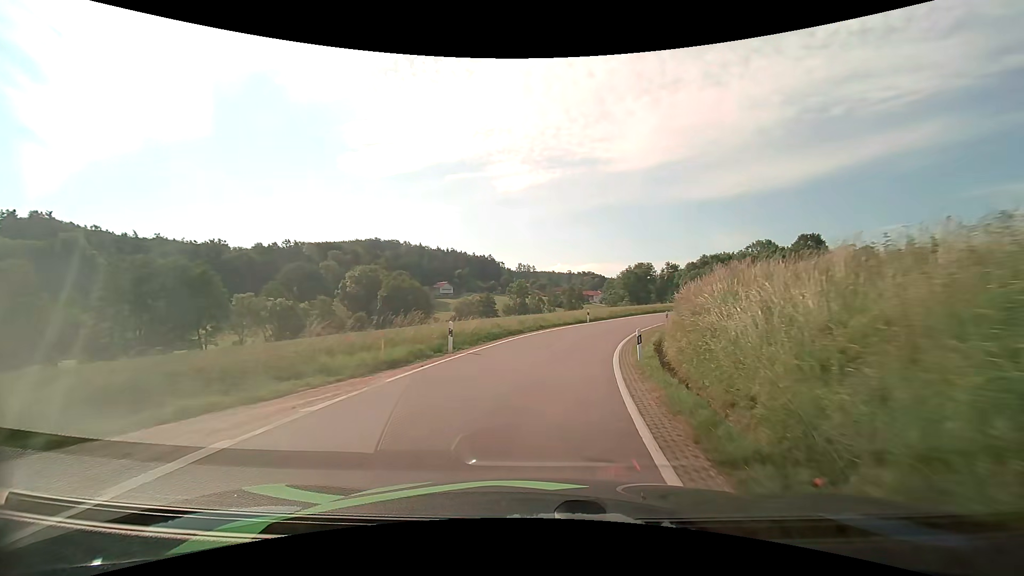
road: tertiary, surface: asphalt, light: Day
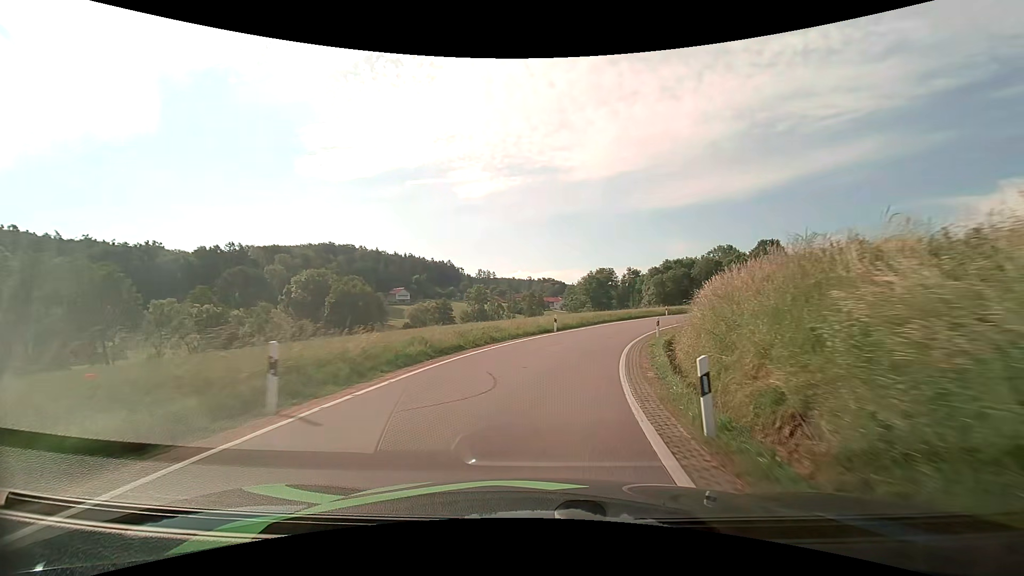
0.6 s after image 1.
(+0.3, +8.7) m; +5°
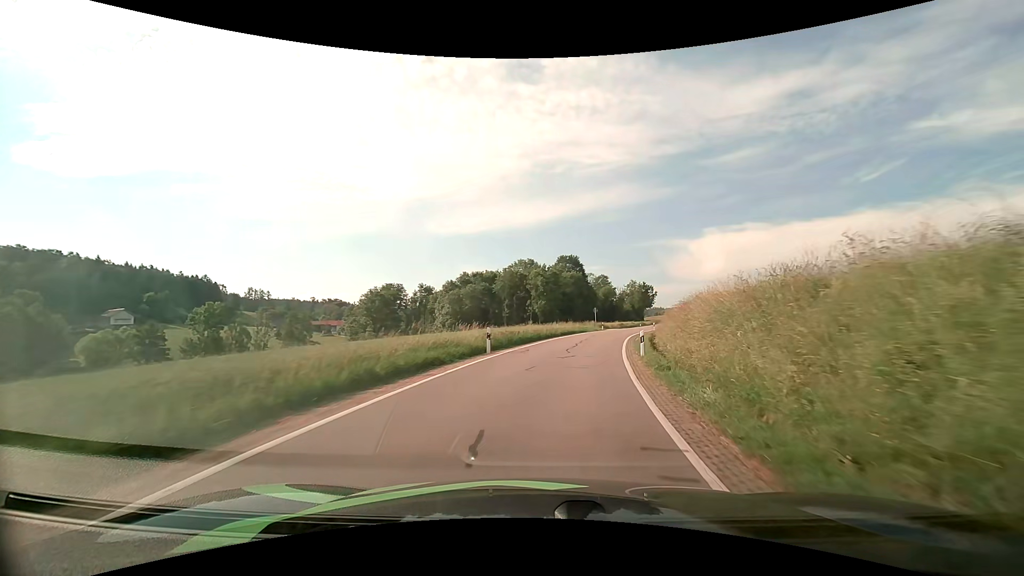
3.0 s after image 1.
(+6.8, +34.7) m; +23°
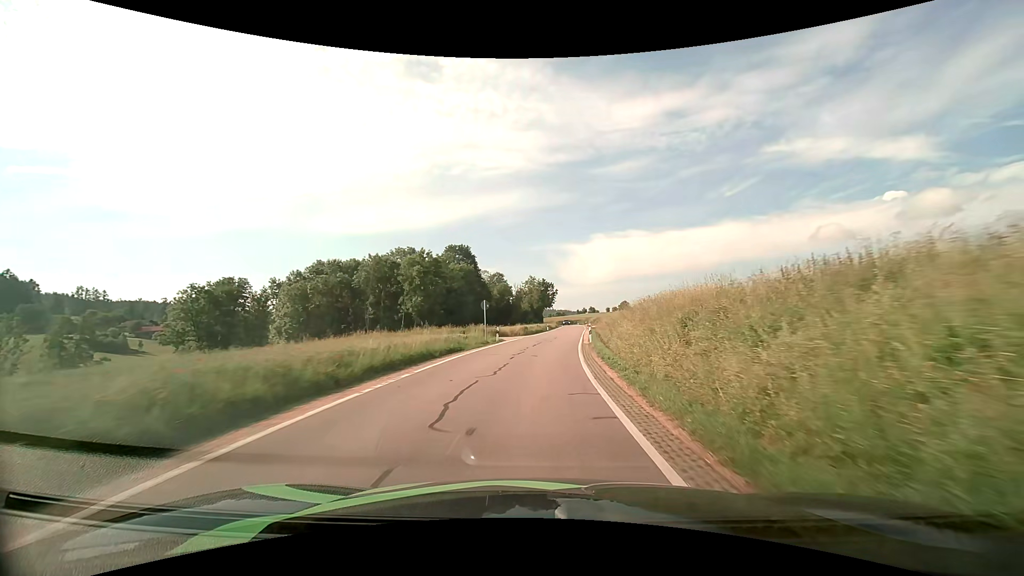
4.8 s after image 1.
(+3.3, +28.3) m; +12°
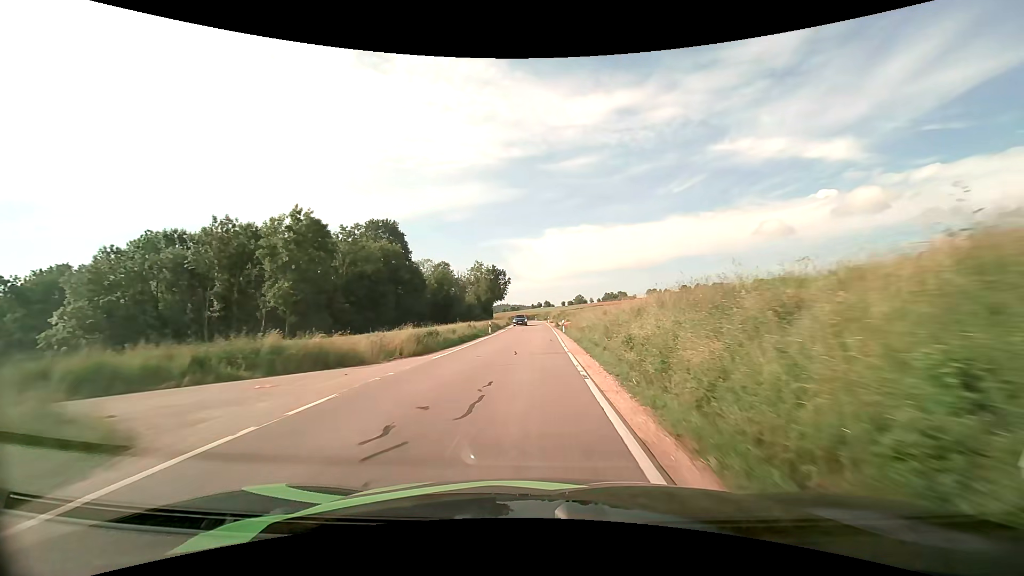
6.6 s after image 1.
(+1.7, +30.3) m; +6°
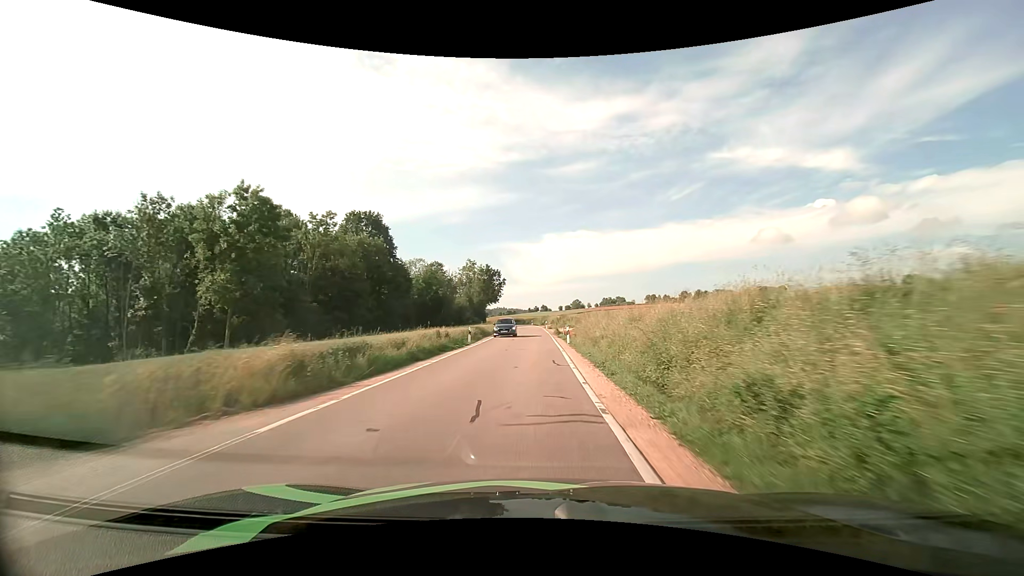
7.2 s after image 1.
(0.0, +10.2) m; 0°
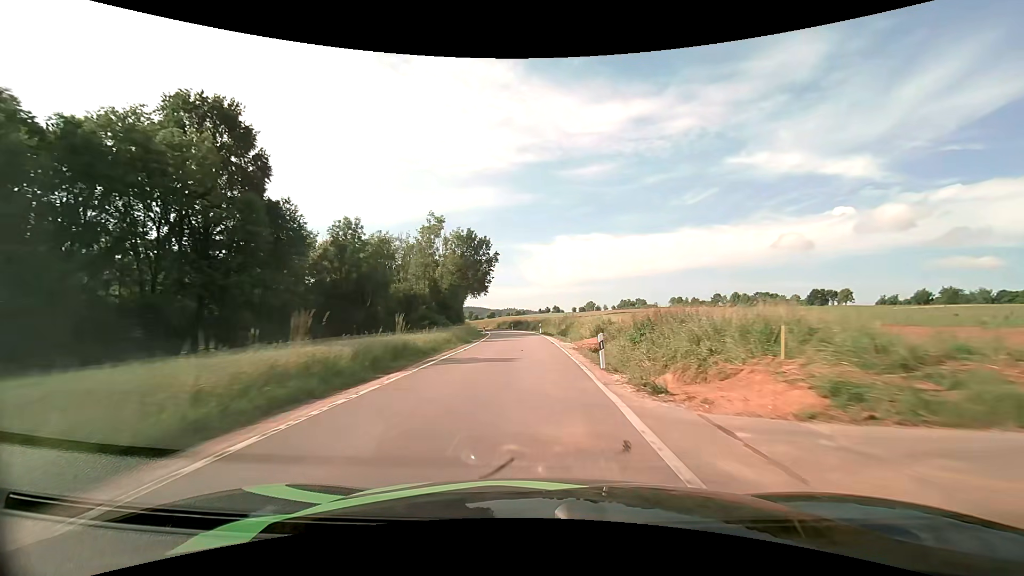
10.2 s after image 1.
(-0.4, +52.2) m; -1°
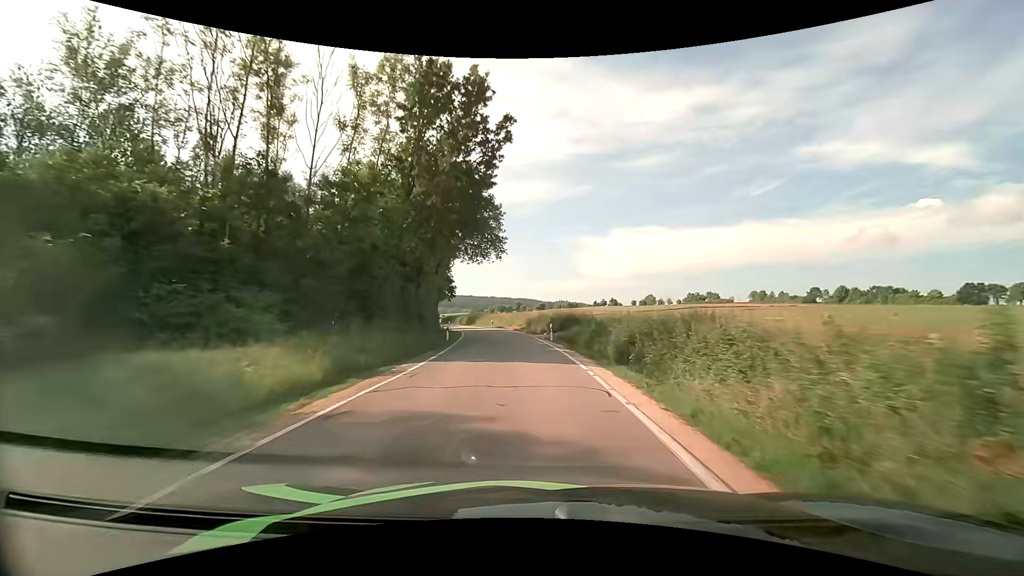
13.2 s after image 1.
(-1.7, +50.6) m; -6°
(0, +10) (-1, +20) (-1, +30) (-3, +40) (-5, +50) (-7, +59) (-9, +69) (-12, +79) (-15, +88) (-19, +98) m
